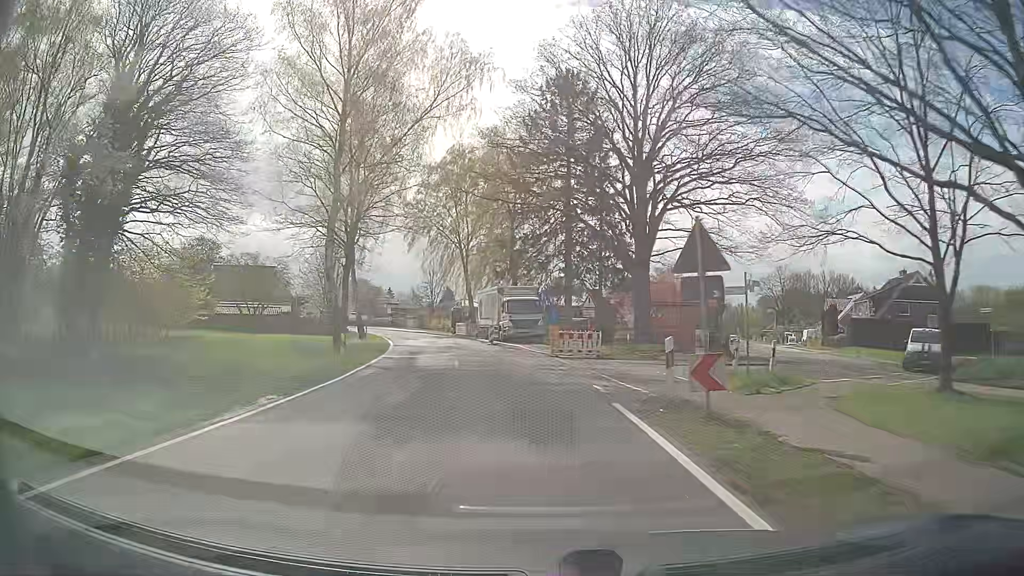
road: secondary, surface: asphalt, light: Day
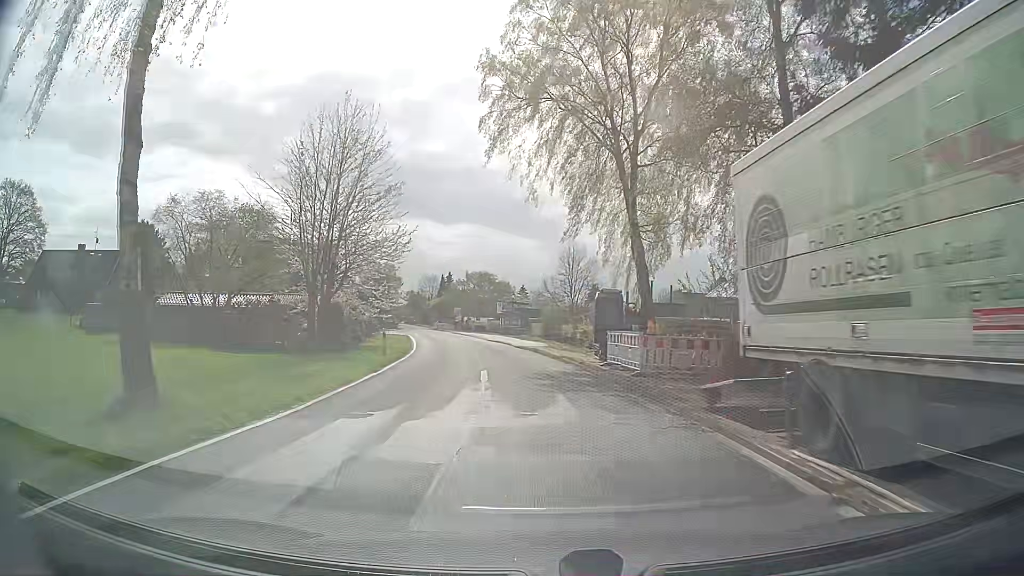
(-4.6, +39.7) m; -11°
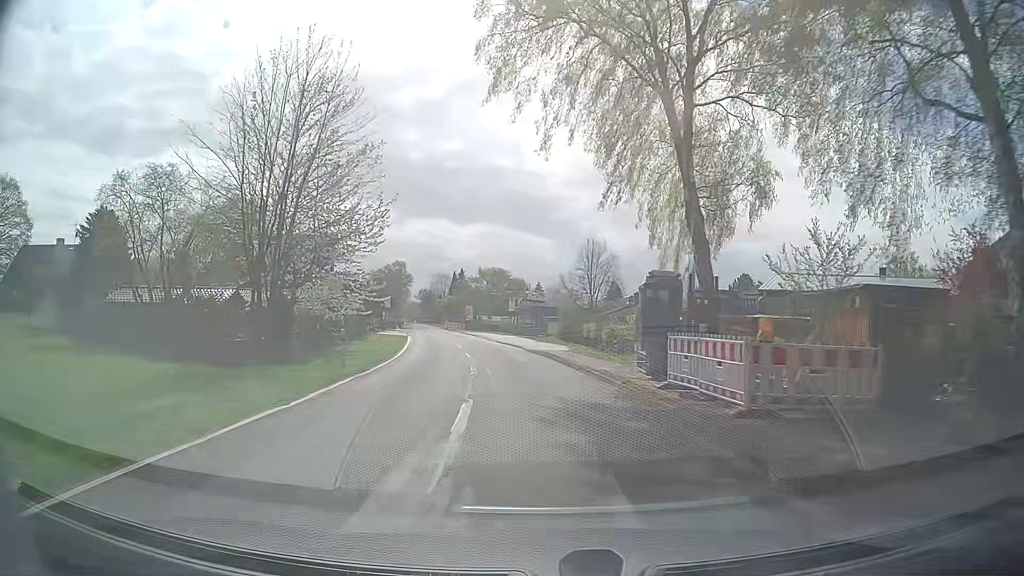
(-0.2, +7.9) m; -3°
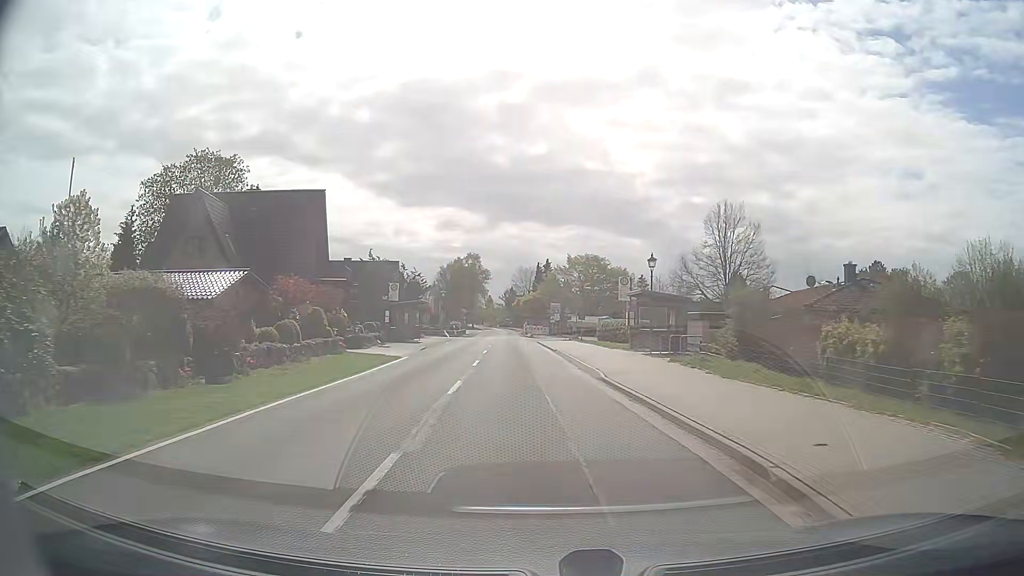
(-1.6, +31.5) m; -7°
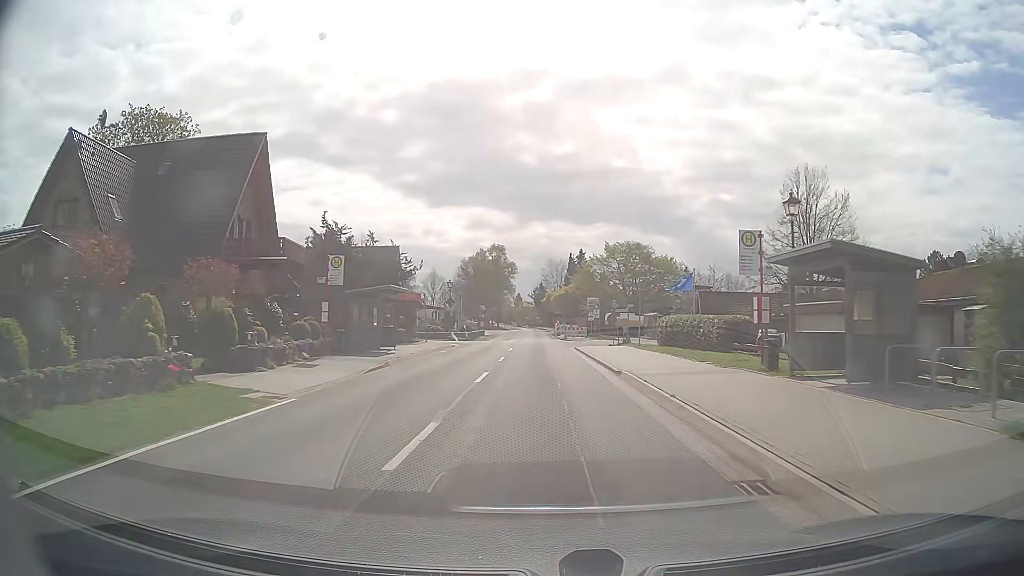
(-0.5, +16.0) m; -3°
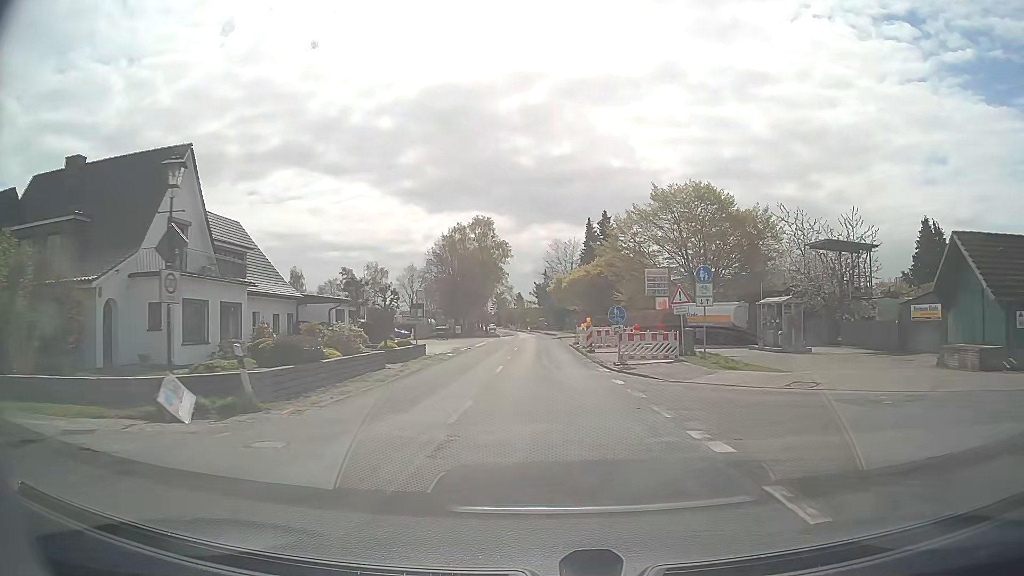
(-0.2, +41.0) m; 0°
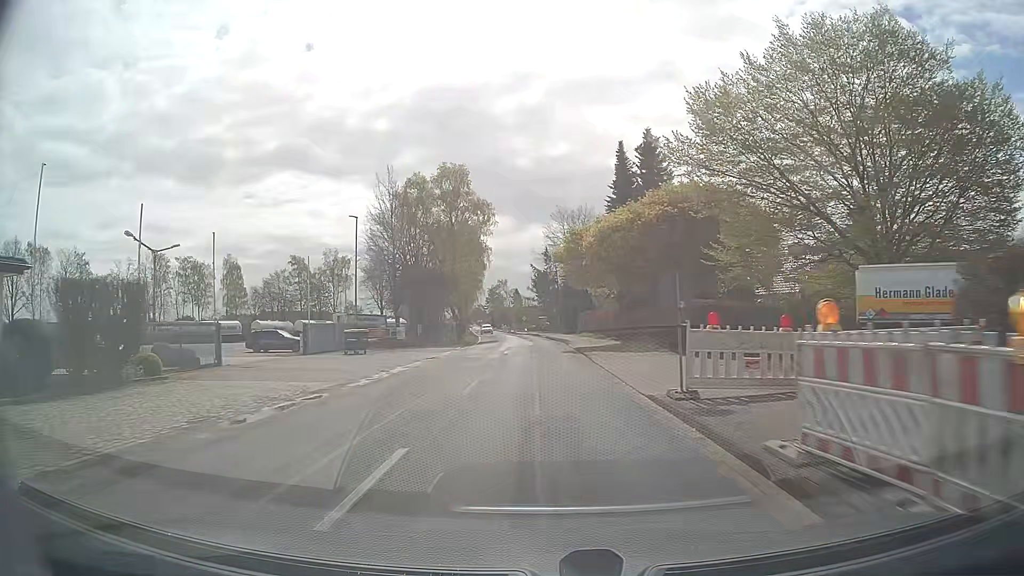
(0.0, +33.2) m; 0°
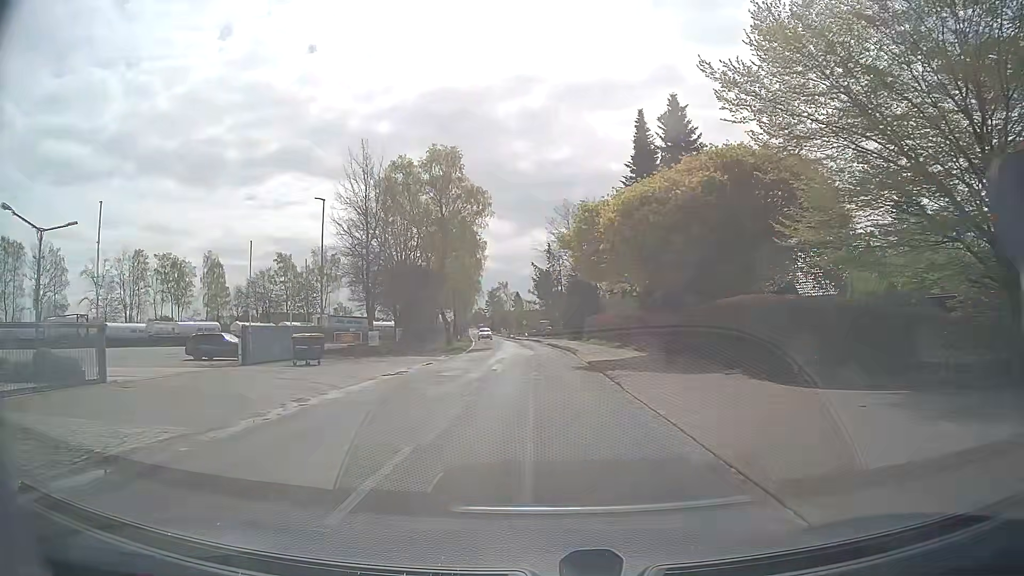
(0.0, +8.2) m; 0°
(0, +10) (0, +20) (0, +30) (0, +40) (-1, +50) (-2, +60) (-3, +70) (-4, +80) (-5, +90) (-7, +100) m
